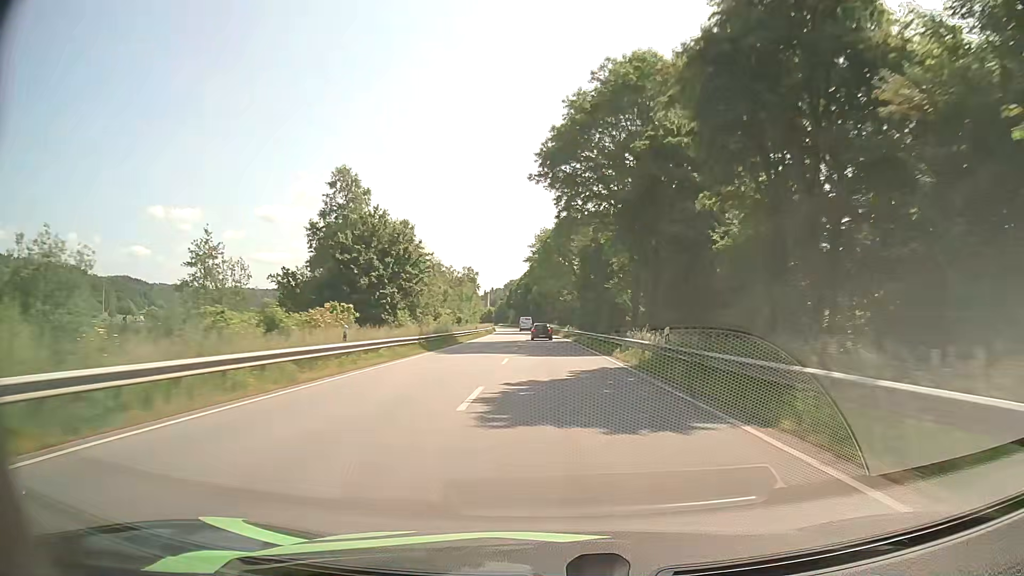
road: primary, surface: asphalt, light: Day
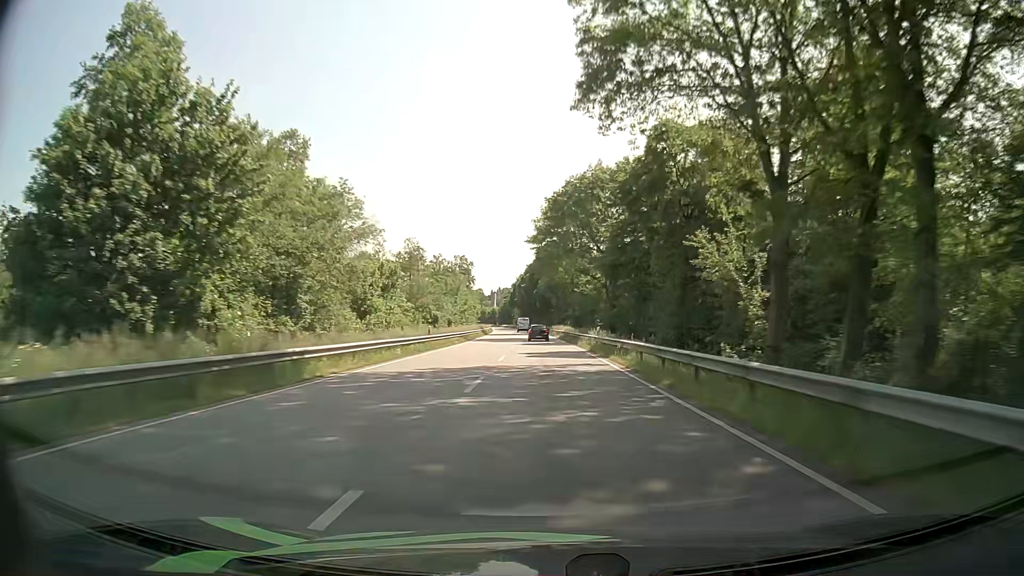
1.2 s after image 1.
(-0.2, +33.2) m; -1°
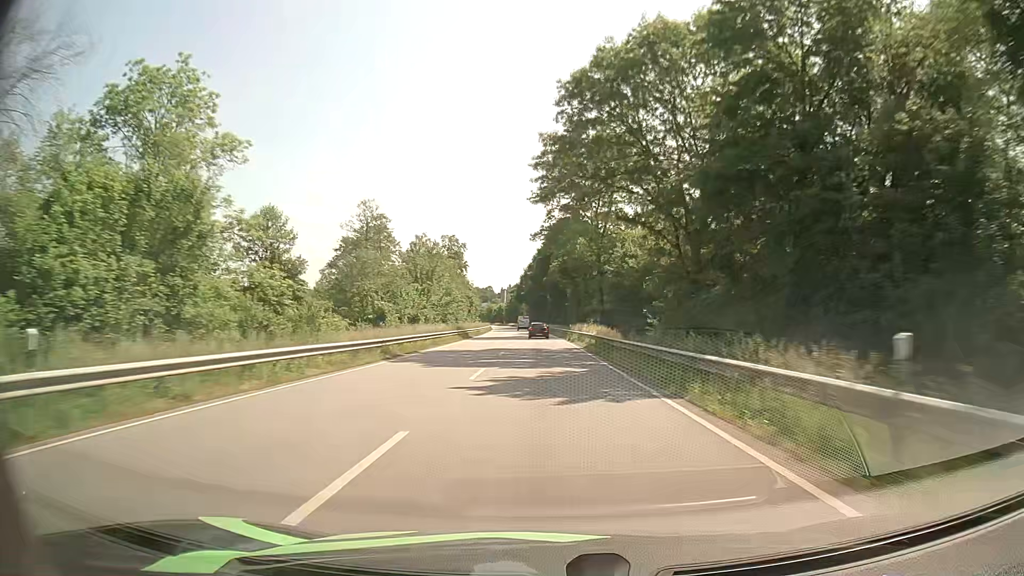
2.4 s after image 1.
(-0.2, +33.2) m; -1°
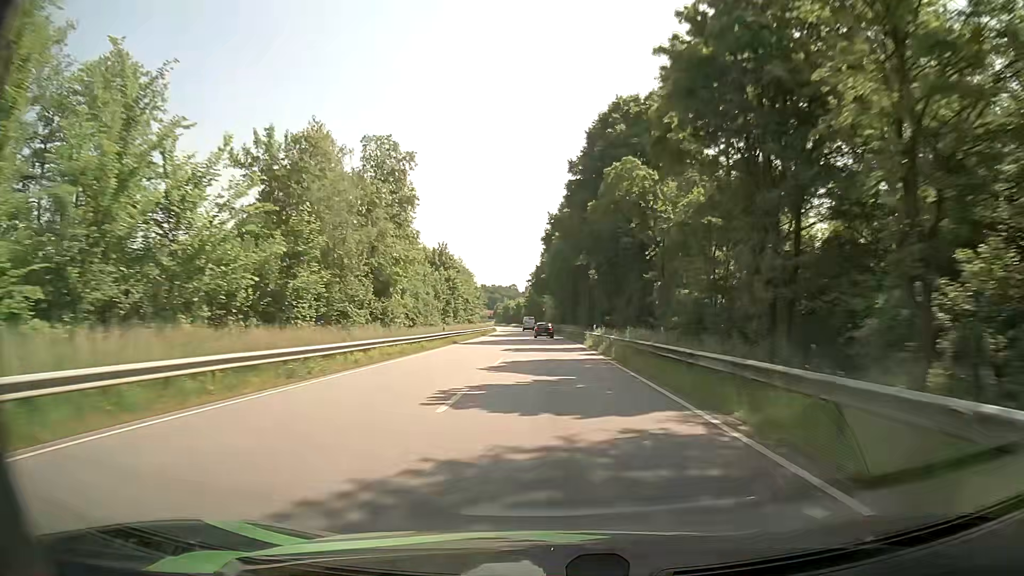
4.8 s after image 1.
(-1.5, +66.4) m; -2°
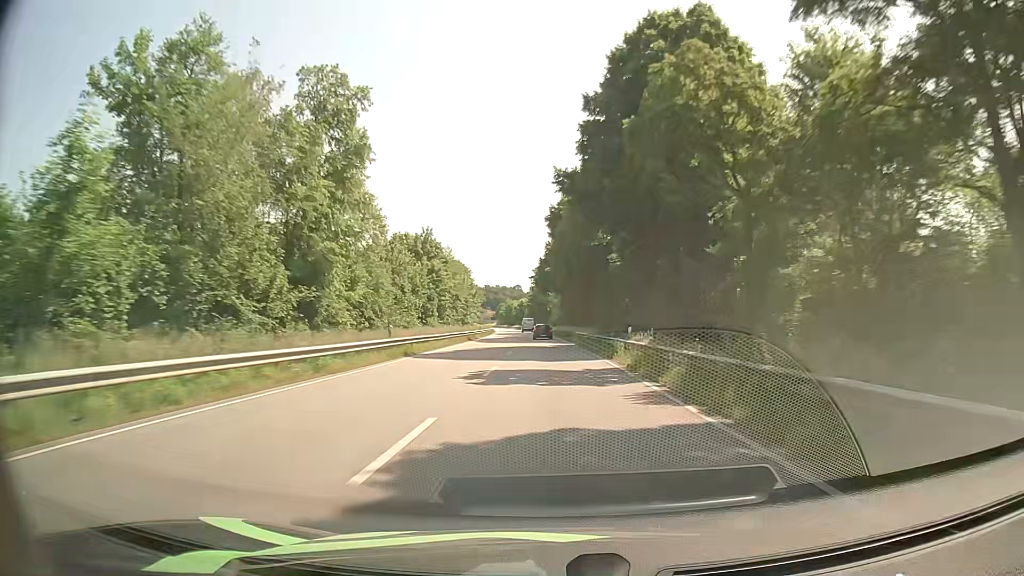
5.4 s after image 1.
(0.0, +16.6) m; 0°
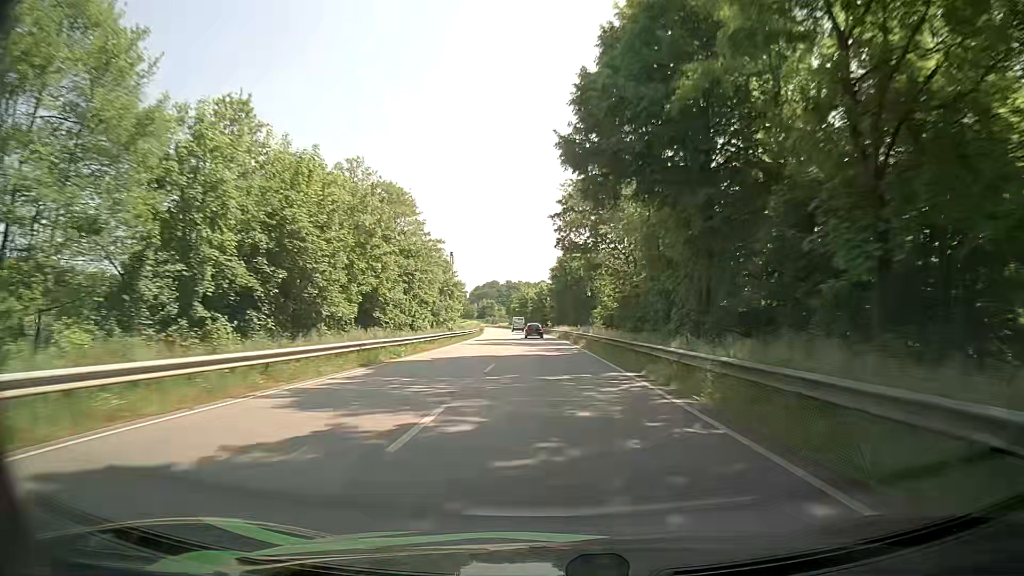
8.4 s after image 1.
(-1.7, +83.0) m; -2°
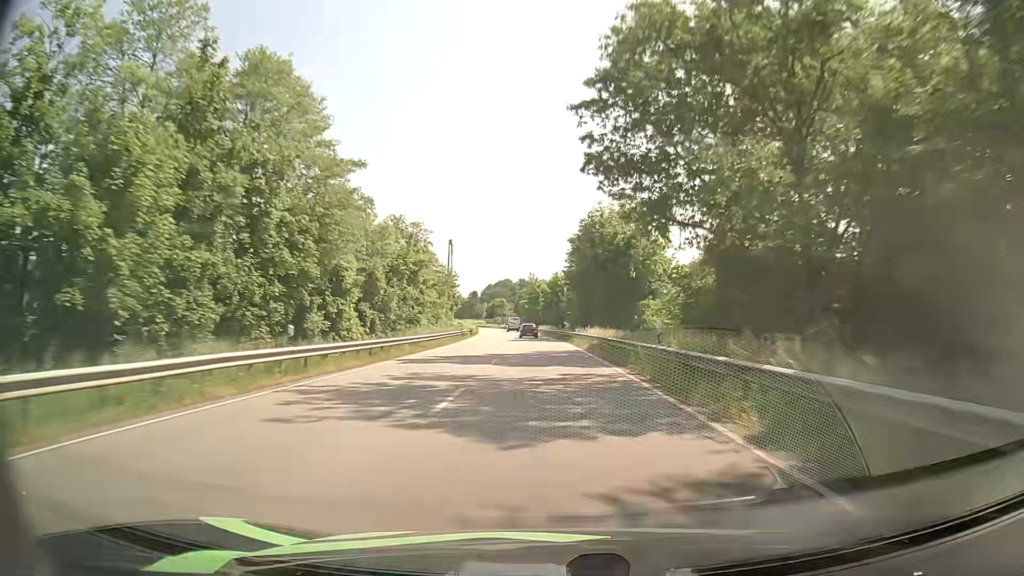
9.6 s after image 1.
(-0.4, +33.2) m; -1°
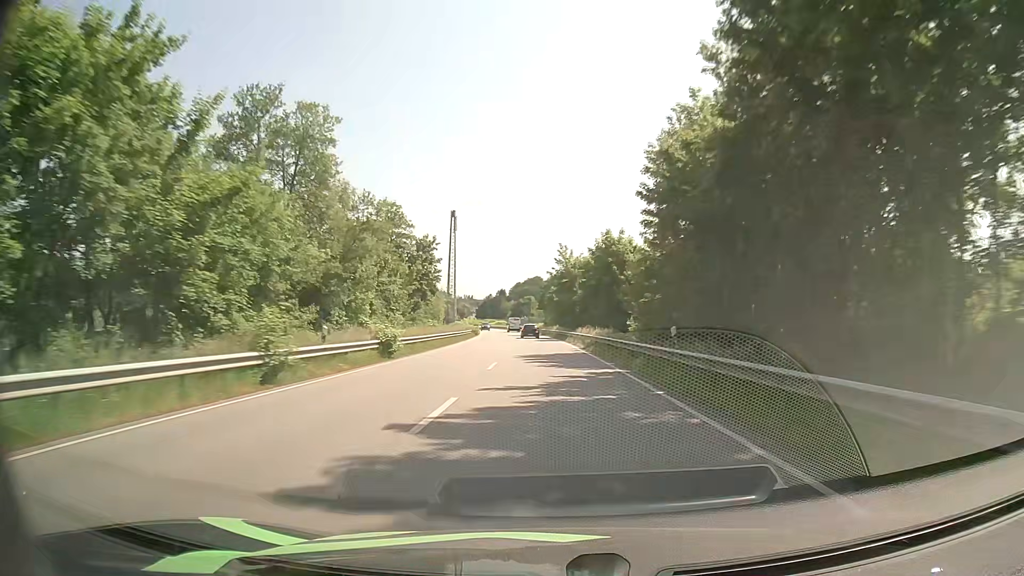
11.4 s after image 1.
(-1.1, +49.8) m; -3°
(0, +10) (0, +20) (0, +30) (-1, +40) (-1, +50) (-1, +60) (-2, +70) (-2, +80) (-3, +90) (-4, +100) m
